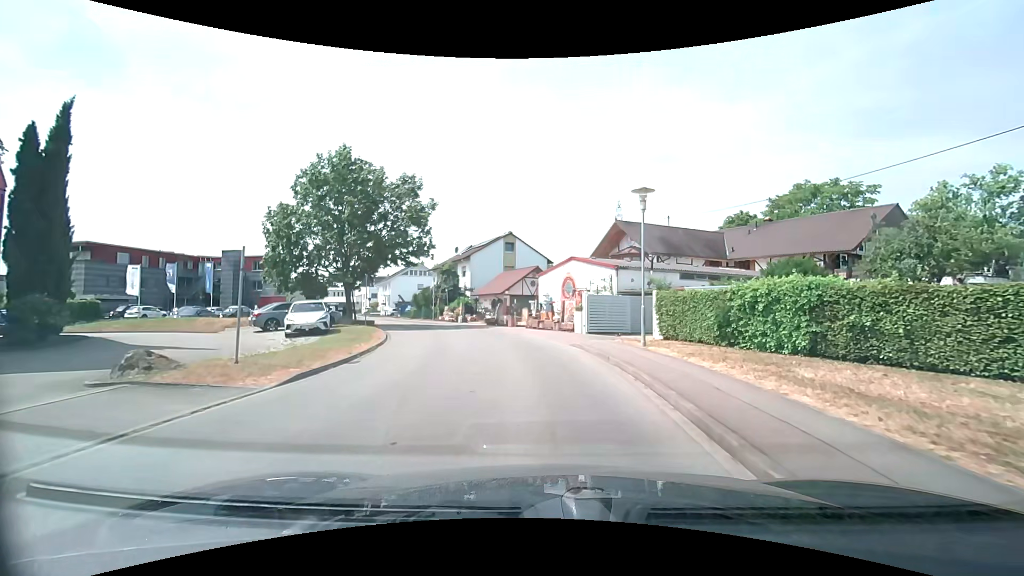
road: unclassified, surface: asphalt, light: Day
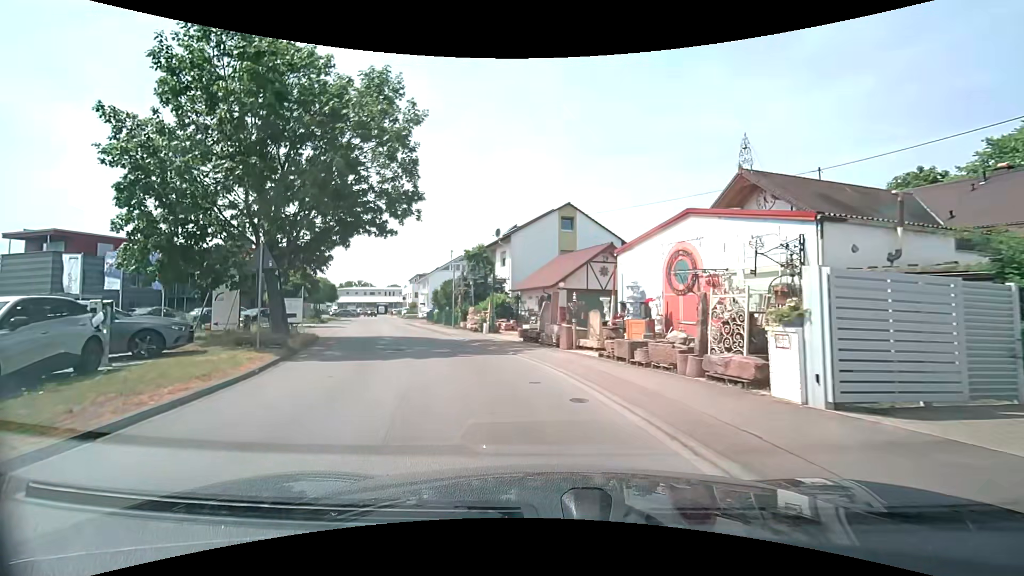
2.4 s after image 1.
(-0.7, +16.0) m; -7°
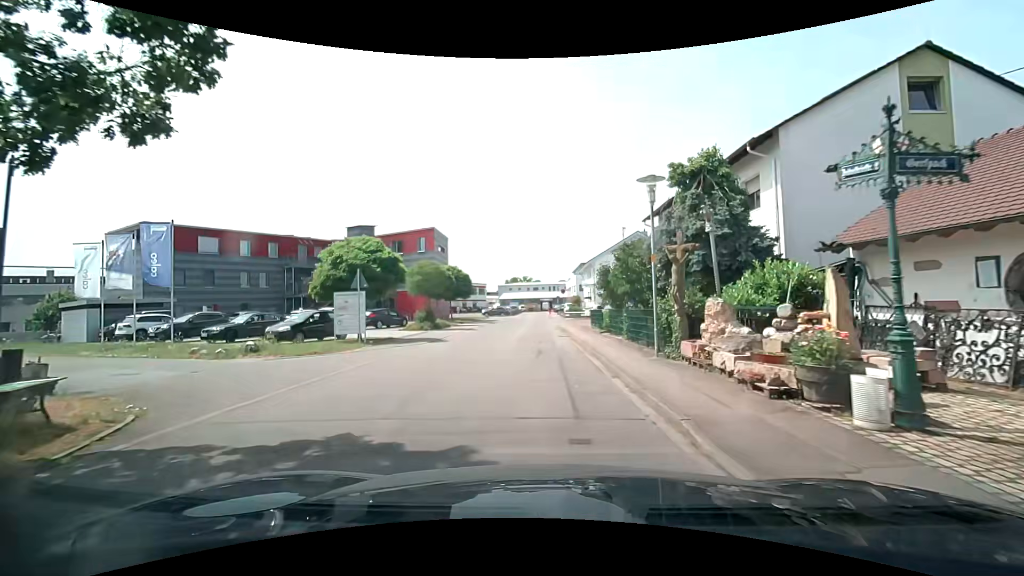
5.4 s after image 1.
(-3.6, +19.4) m; -19°
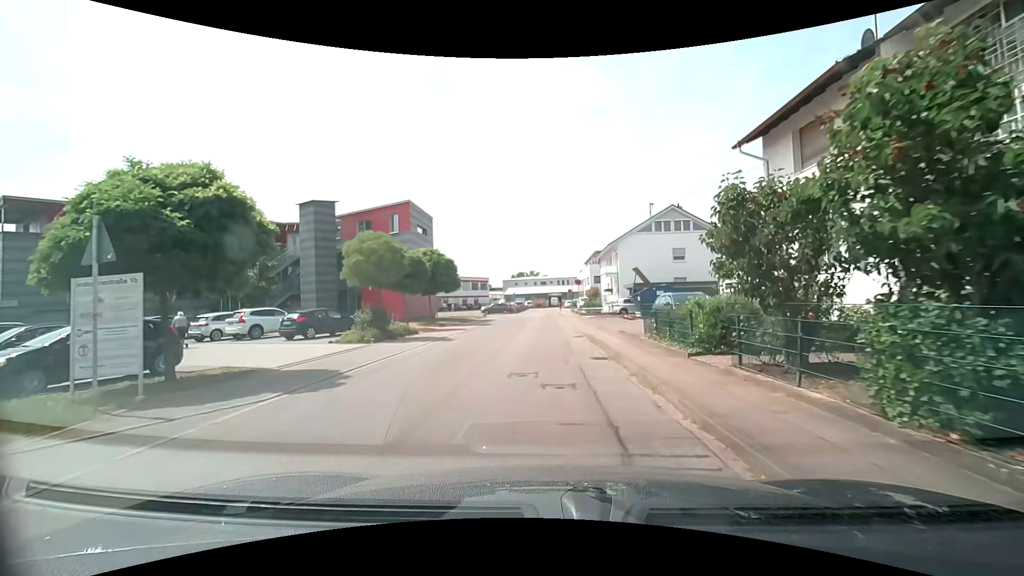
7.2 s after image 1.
(-0.5, +12.3) m; -3°
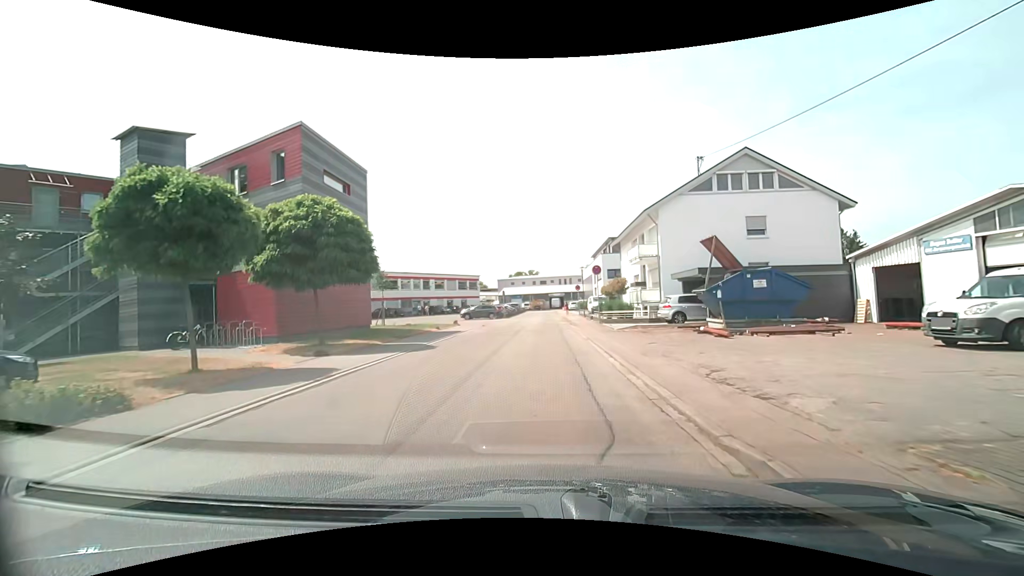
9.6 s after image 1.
(+0.3, +17.6) m; +1°
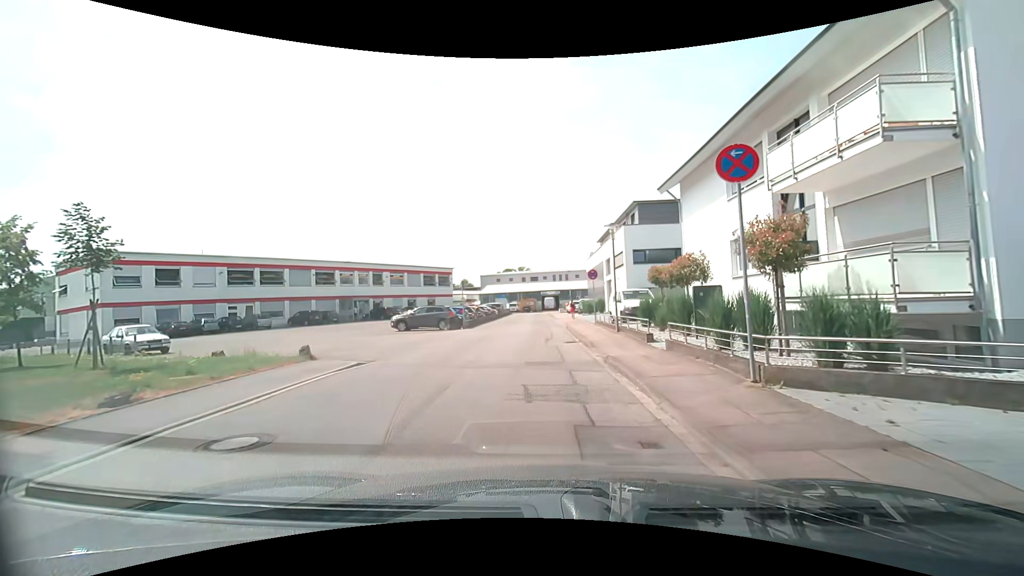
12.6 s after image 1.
(-0.2, +22.5) m; +1°
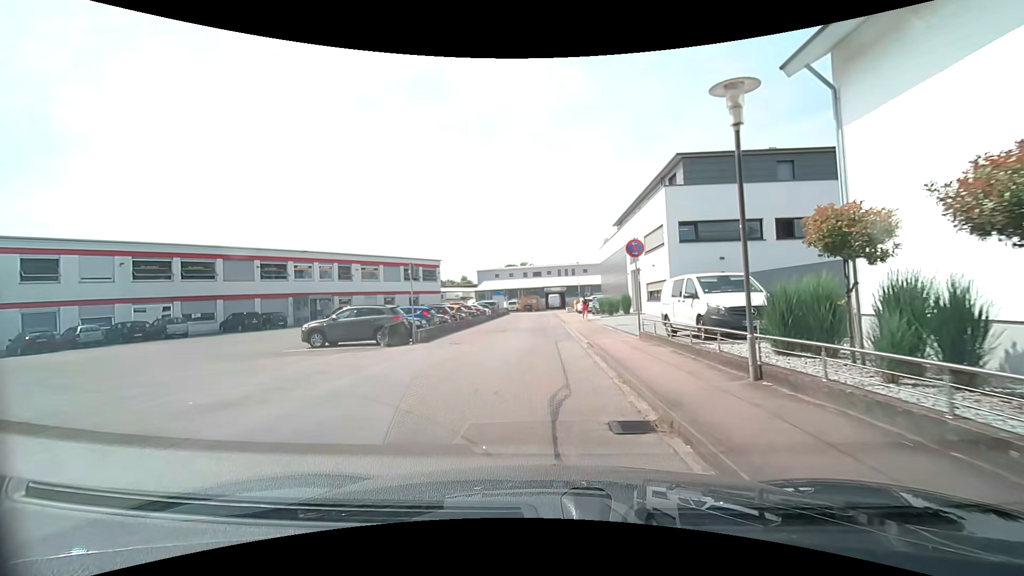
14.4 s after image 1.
(-0.2, +12.4) m; -2°
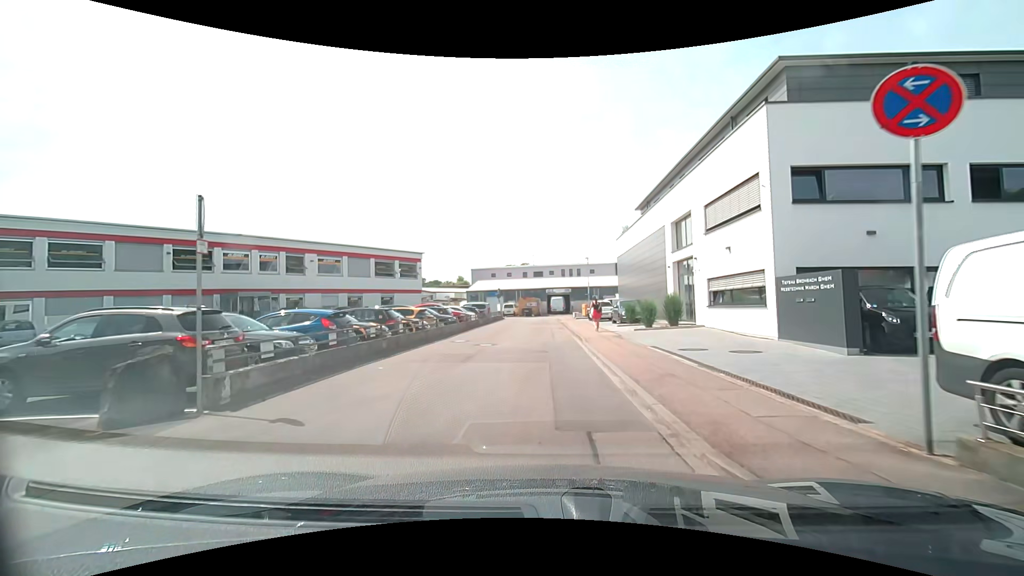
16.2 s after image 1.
(-0.1, +11.7) m; 0°
(0, +10) (0, +20) (0, +30) (0, +40) (0, +50) (+1, +60) (-4, +68) (-13, +72) (-22, +77) (-31, +82) m
